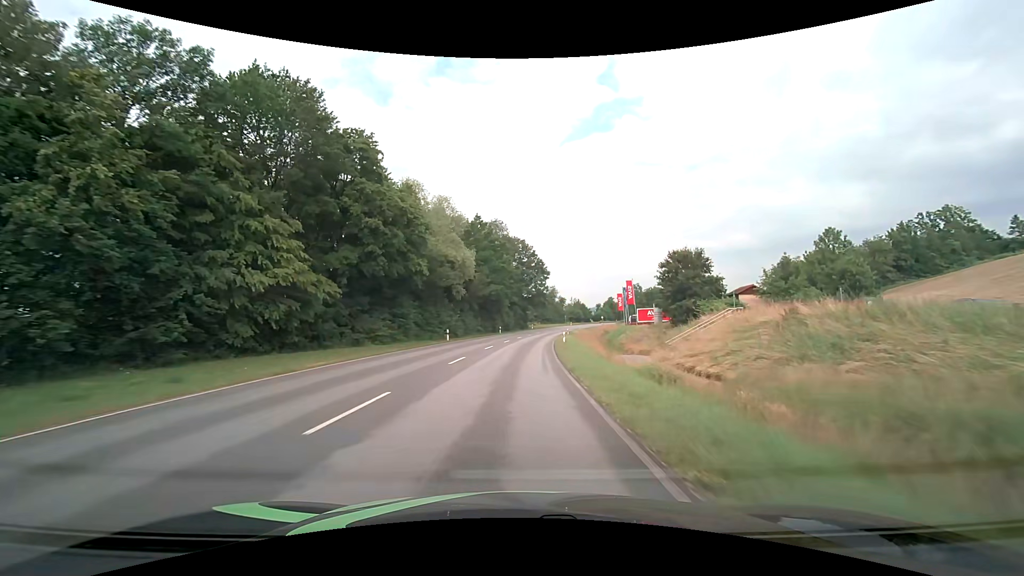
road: primary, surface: asphalt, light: Day
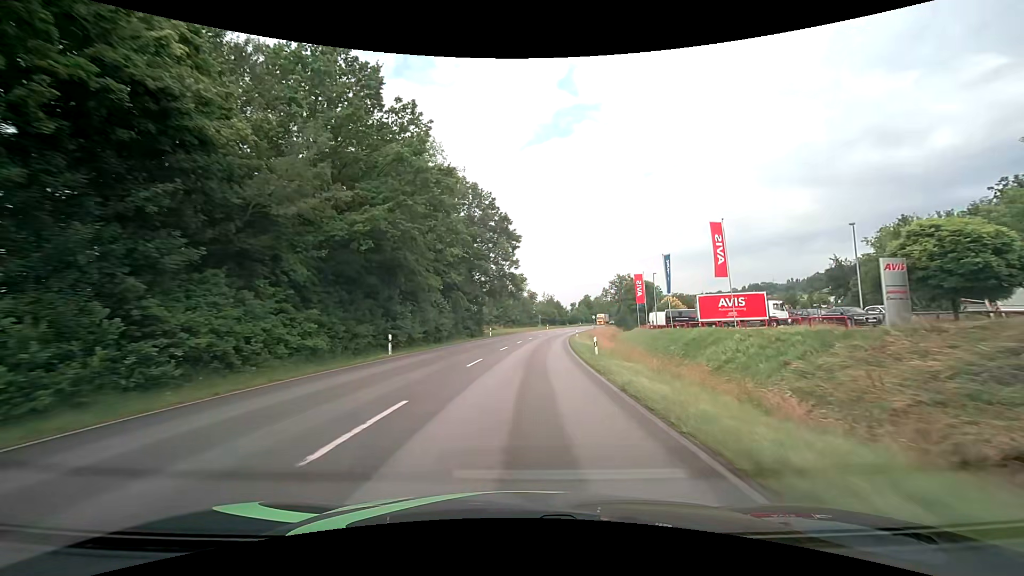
(+1.7, +49.0) m; +5°
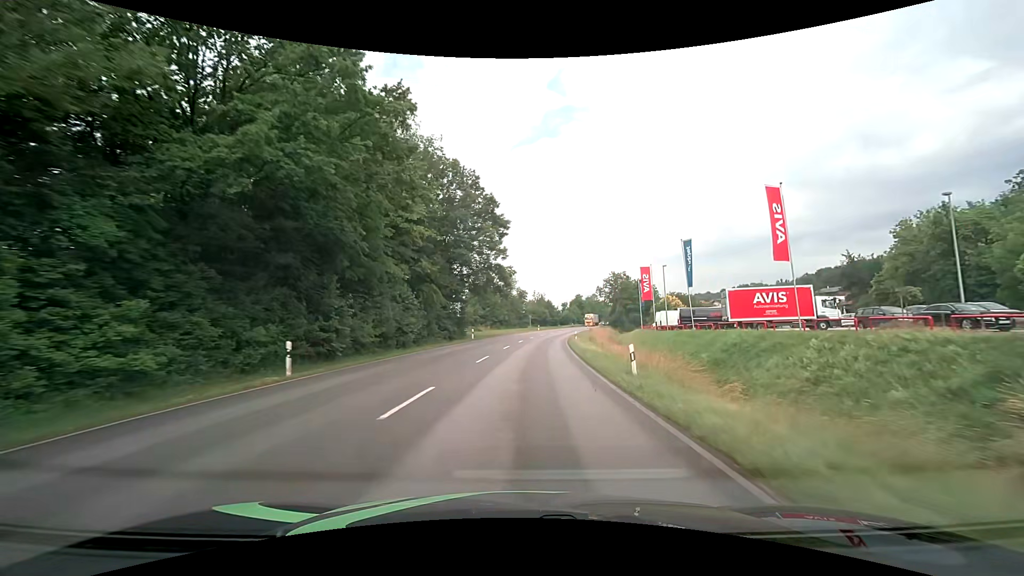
(+0.1, +9.6) m; +1°
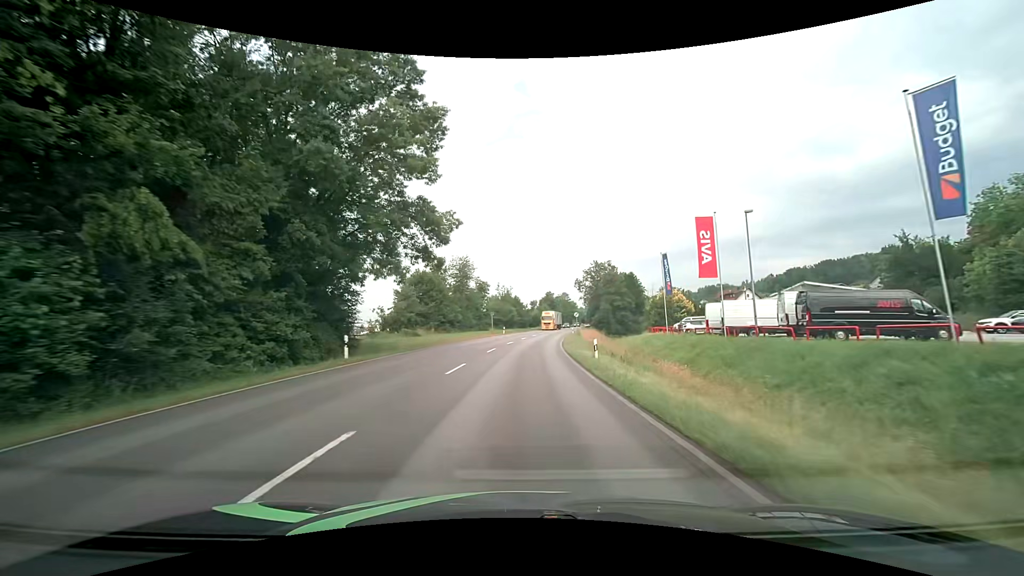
(+0.9, +28.6) m; +4°
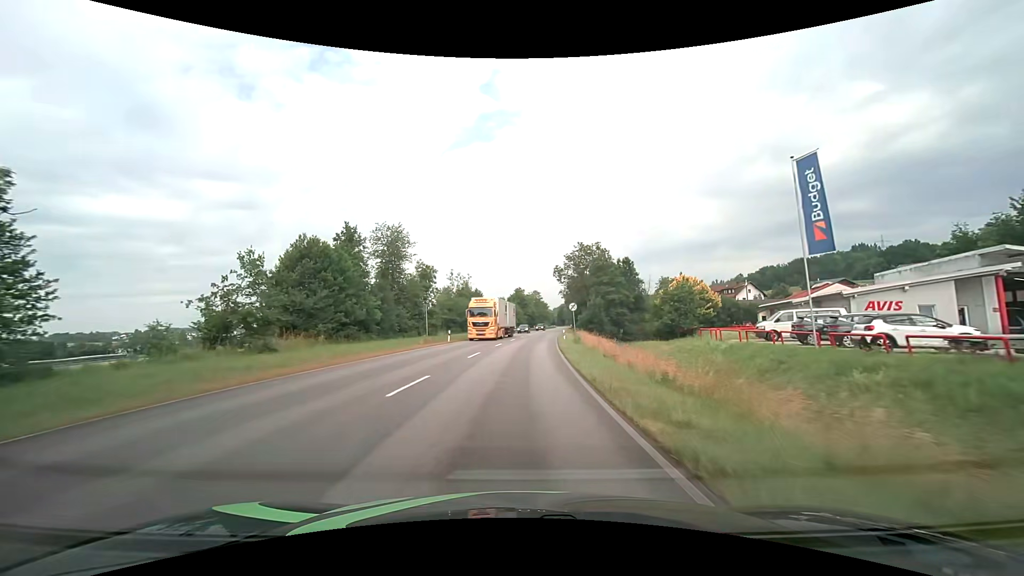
(+1.0, +28.5) m; +4°
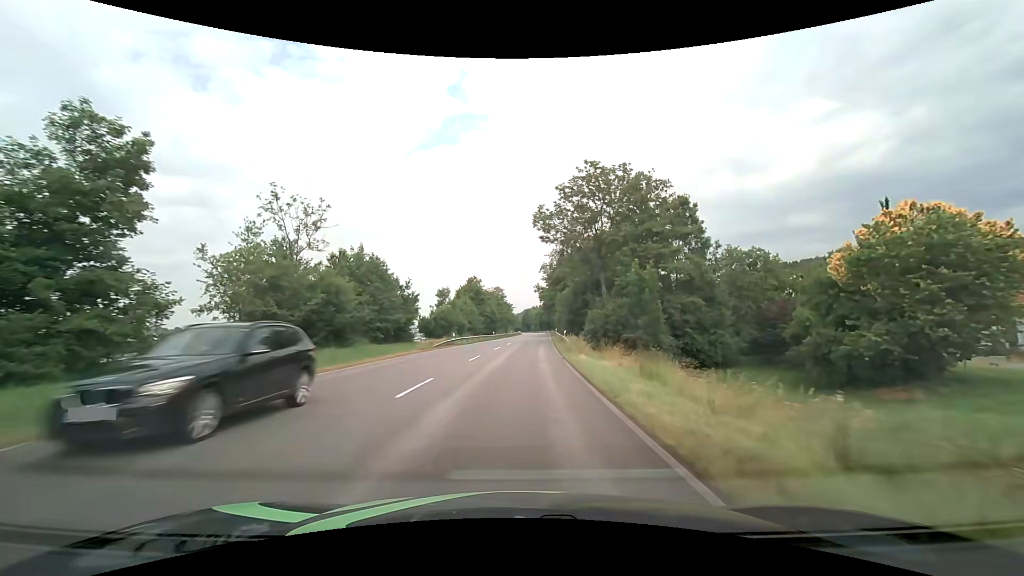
(+1.9, +47.3) m; +4°
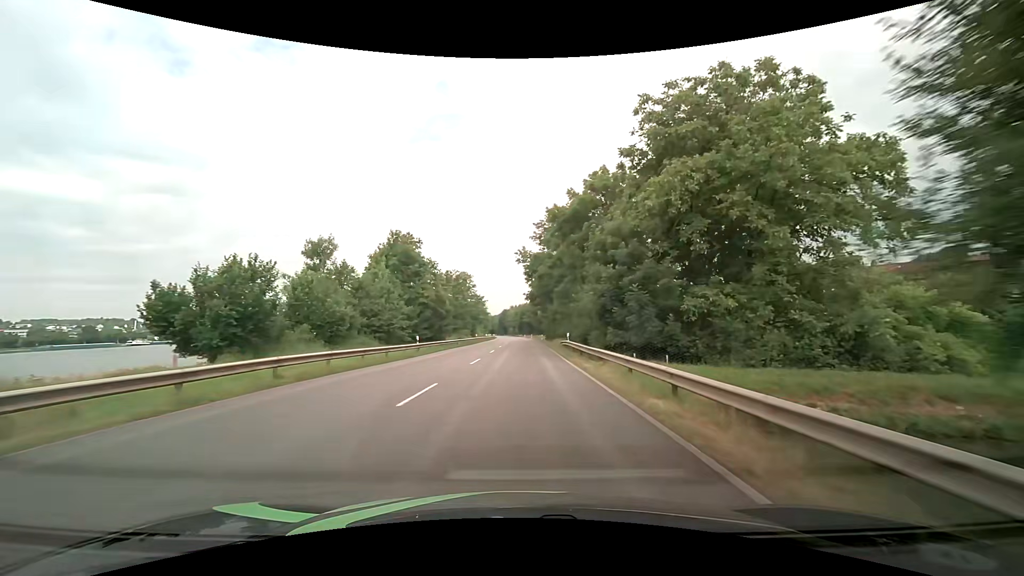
(+1.2, +48.8) m; +2°
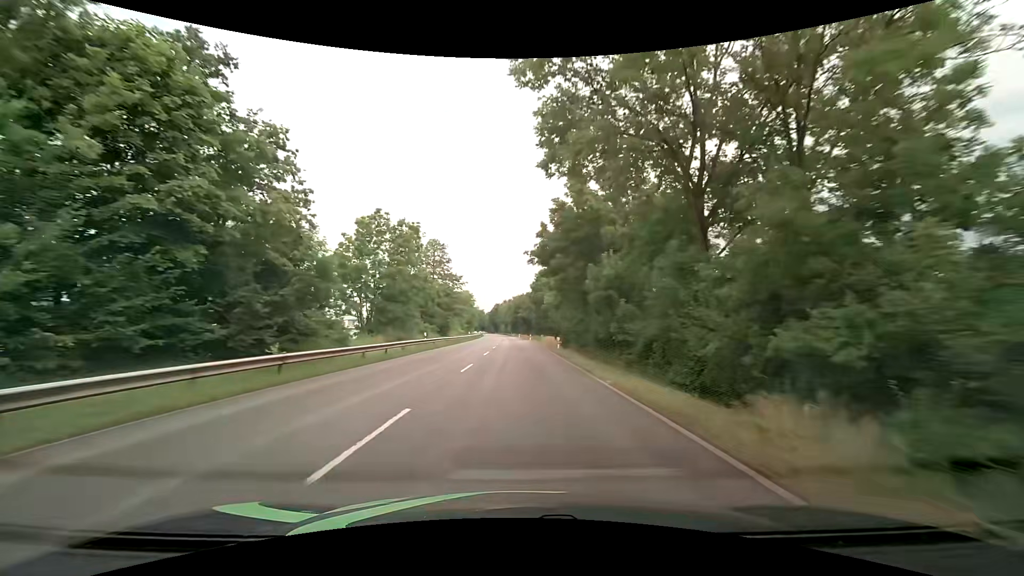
(+0.4, +40.3) m; +1°
(0, +10) (0, +20) (0, +30) (0, +40) (0, +50) (0, +60) (0, +70) (0, +80) (-1, +90) (-1, +100) m
